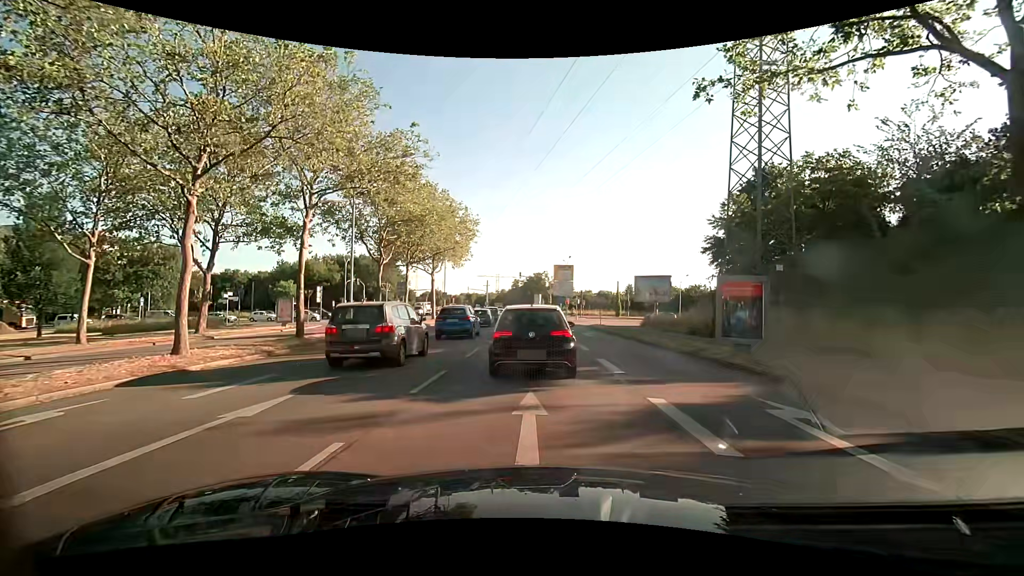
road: primary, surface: asphalt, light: Day
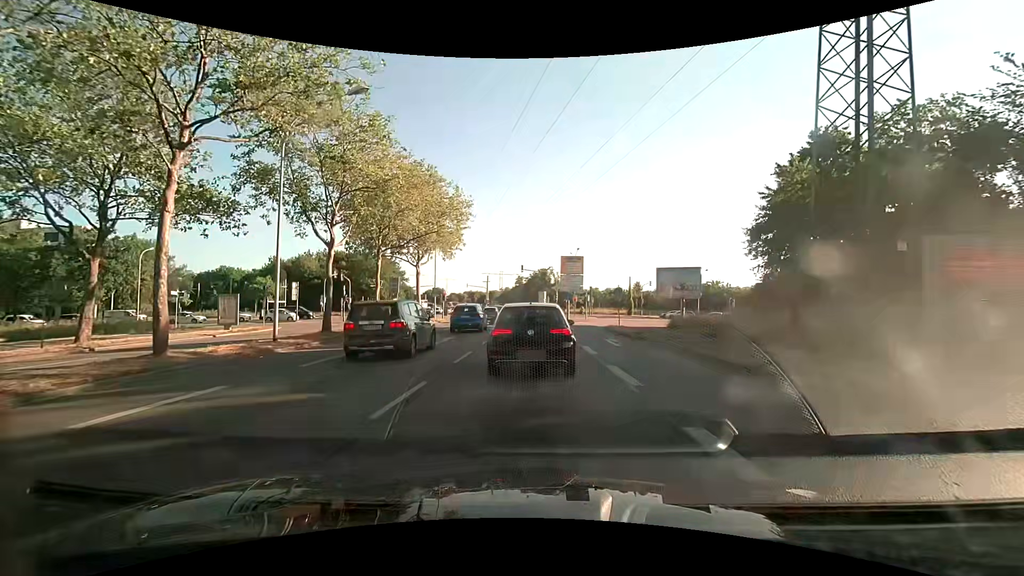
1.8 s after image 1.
(0.0, +8.4) m; -1°
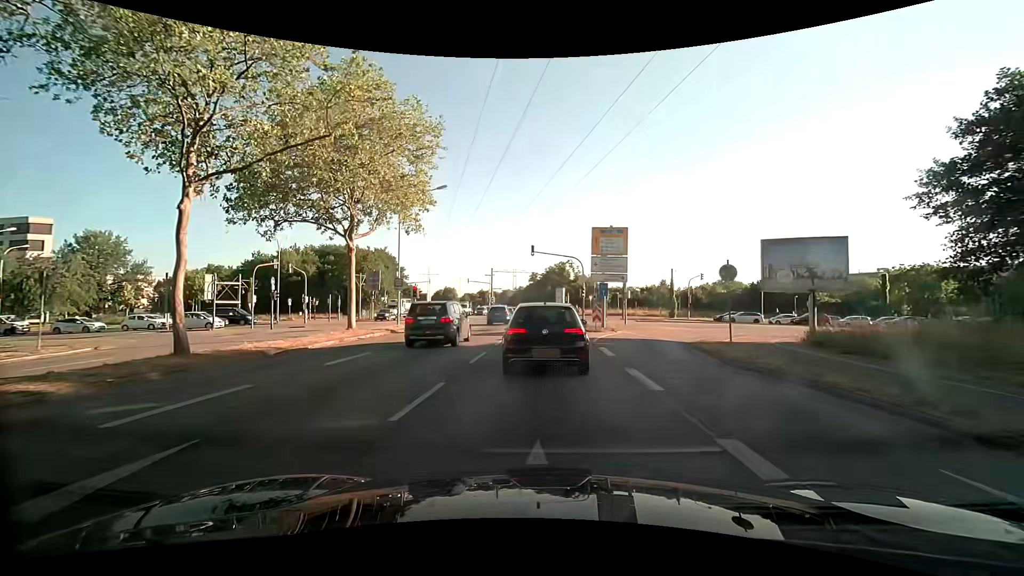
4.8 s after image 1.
(-0.2, +18.7) m; 0°
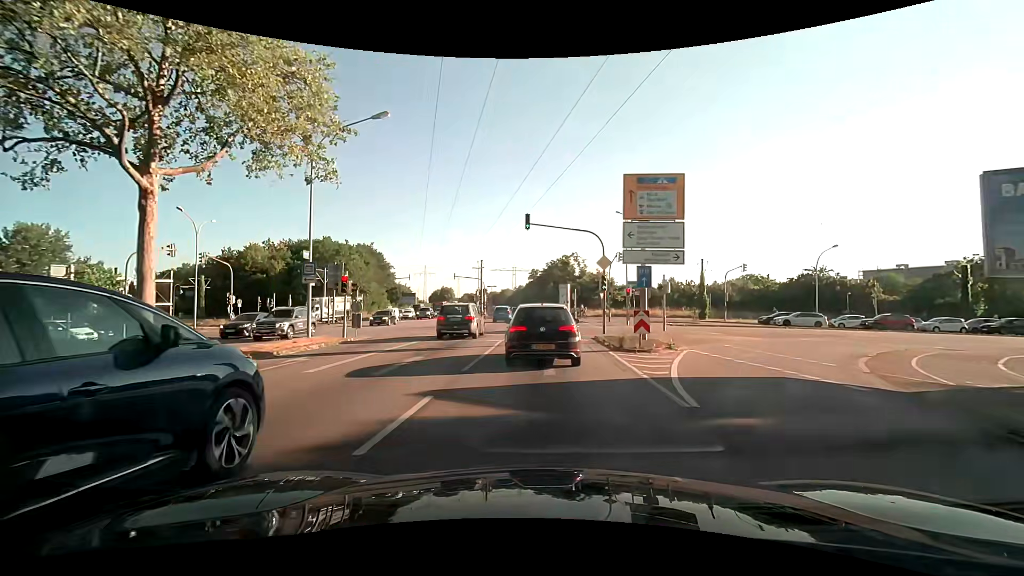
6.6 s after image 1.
(-0.2, +13.5) m; -1°
